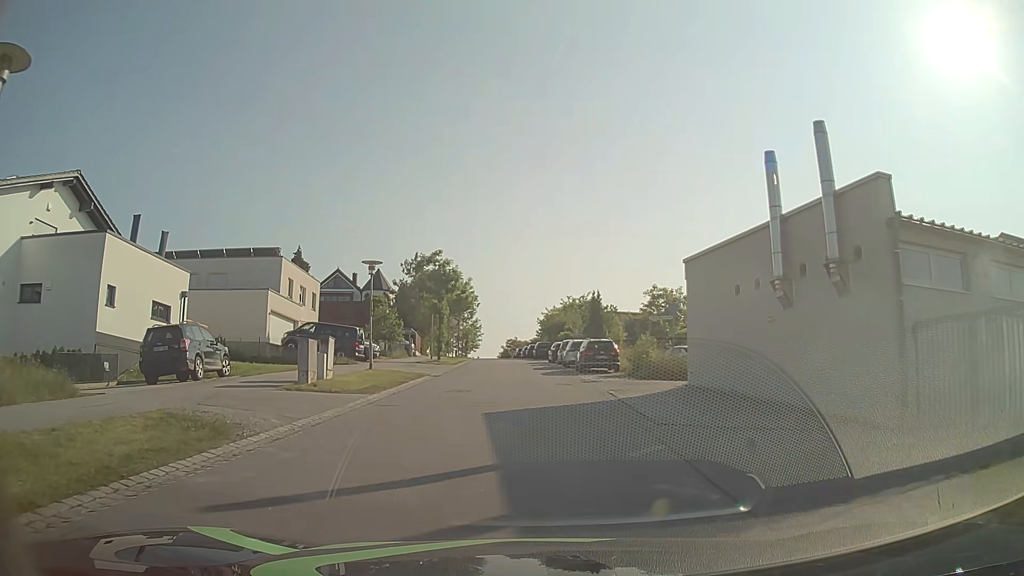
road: residential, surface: asphalt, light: Day
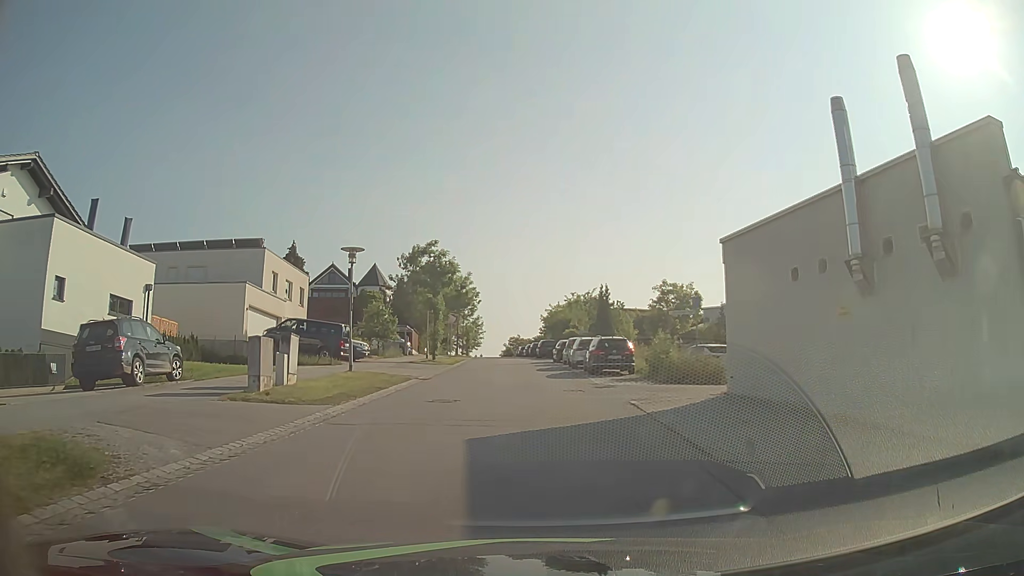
(0.0, +3.5) m; -1°
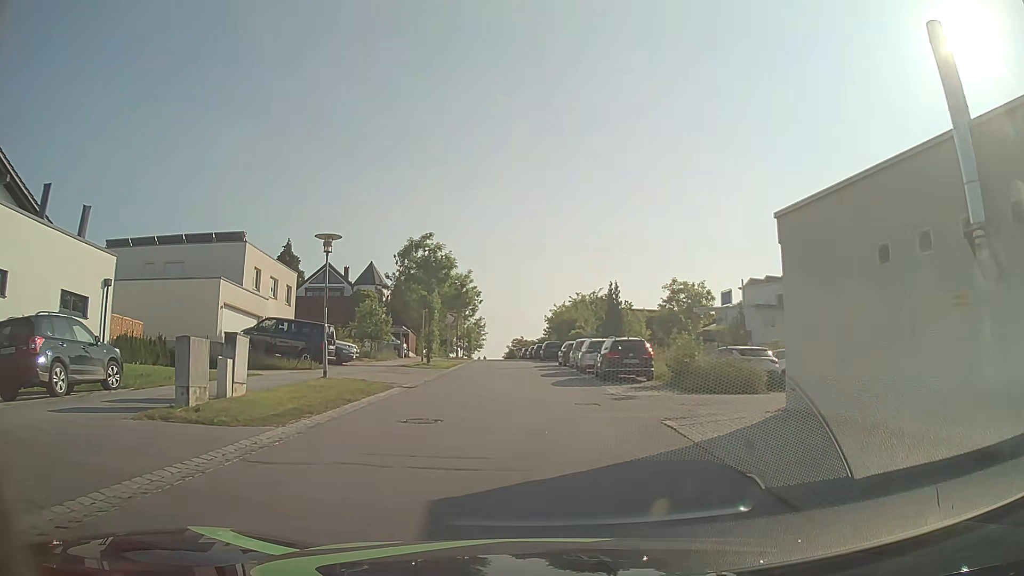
(0.0, +3.4) m; 0°
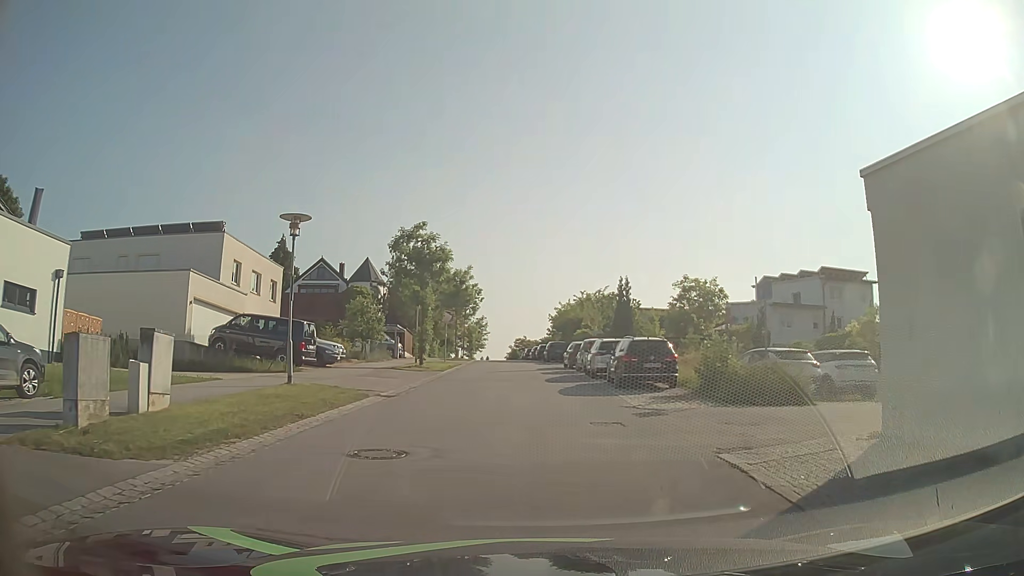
(0.0, +3.4) m; 0°
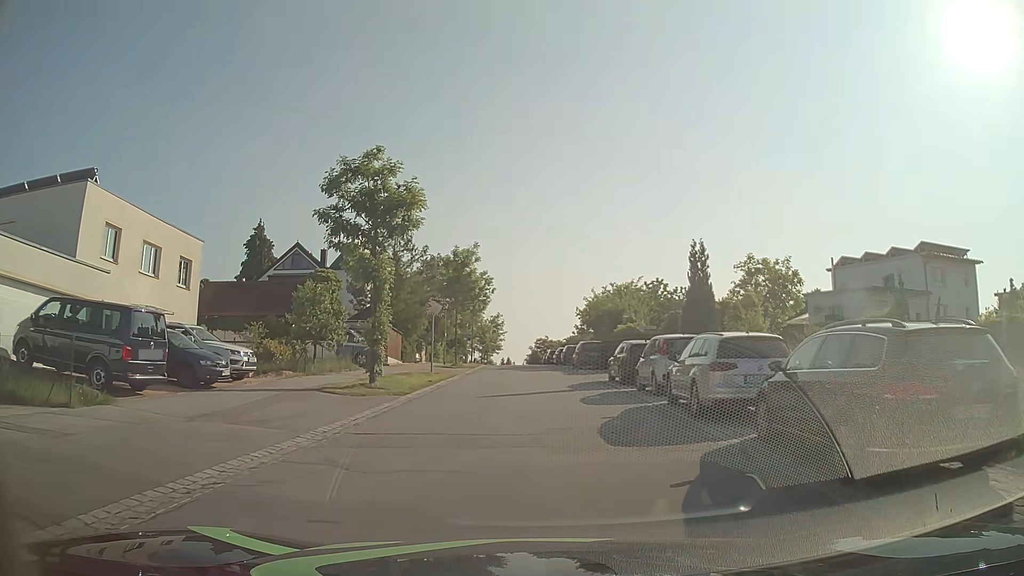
(-0.1, +13.9) m; -1°
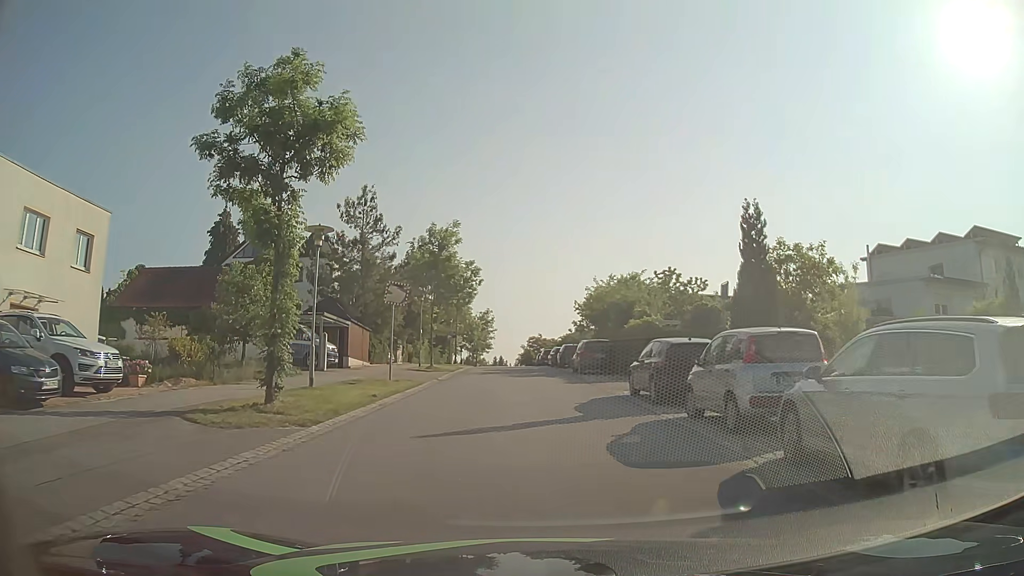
(0.0, +7.4) m; 0°
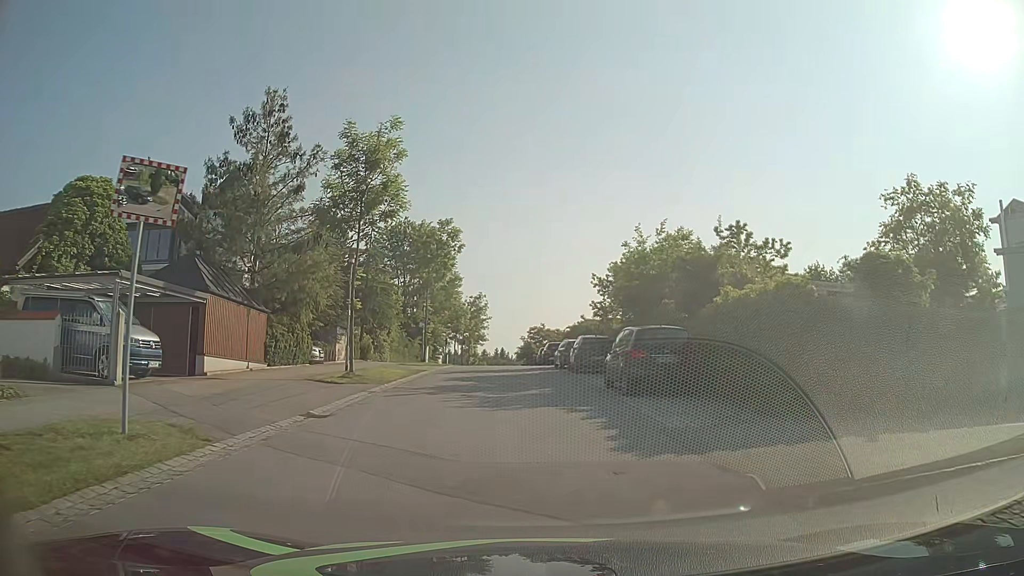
(+0.1, +15.8) m; 0°
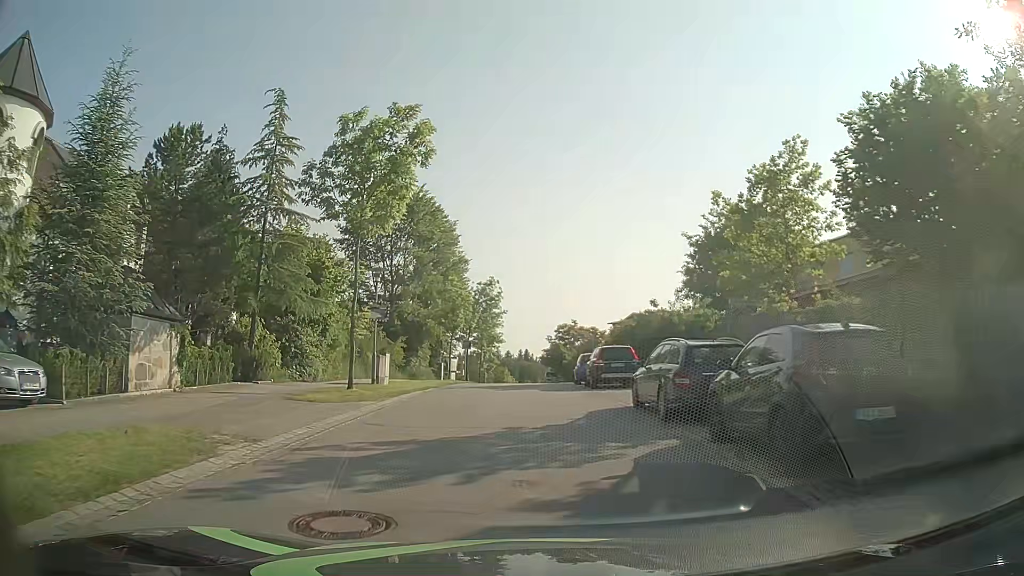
(-0.5, +20.7) m; -2°
(0, +10) (0, +20) (0, +30) (-1, +40) (-1, +50) (-1, +60) (-1, +70) (-1, +80) (-1, +90) (-1, +100) m
